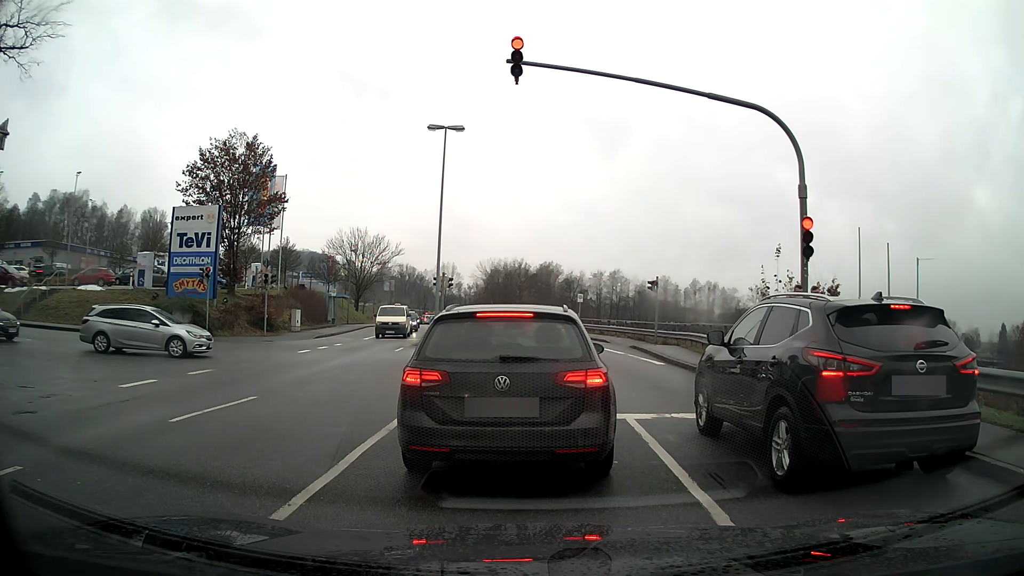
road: tertiary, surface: asphalt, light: Day
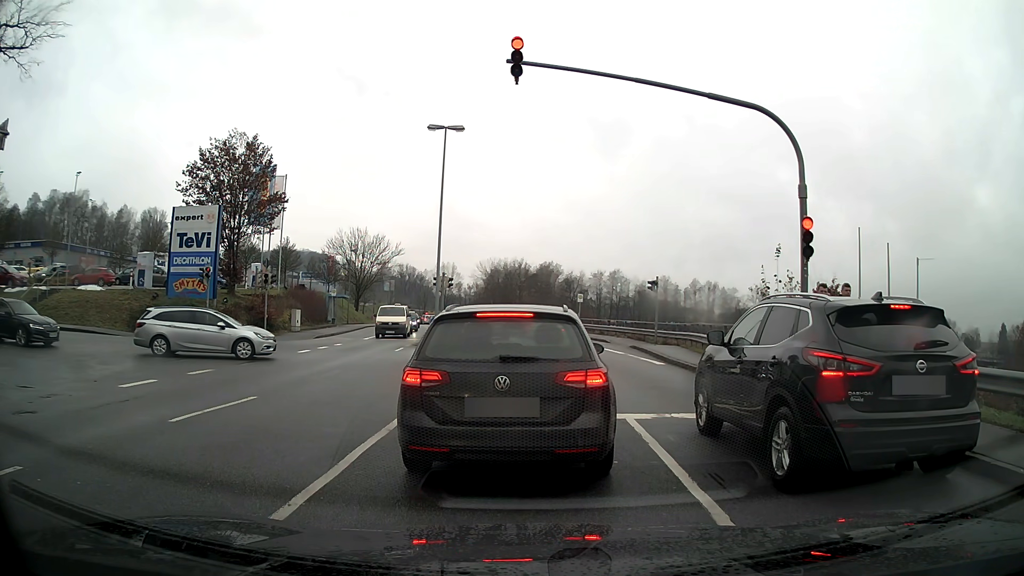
(0.0, 0.0) m; 0°
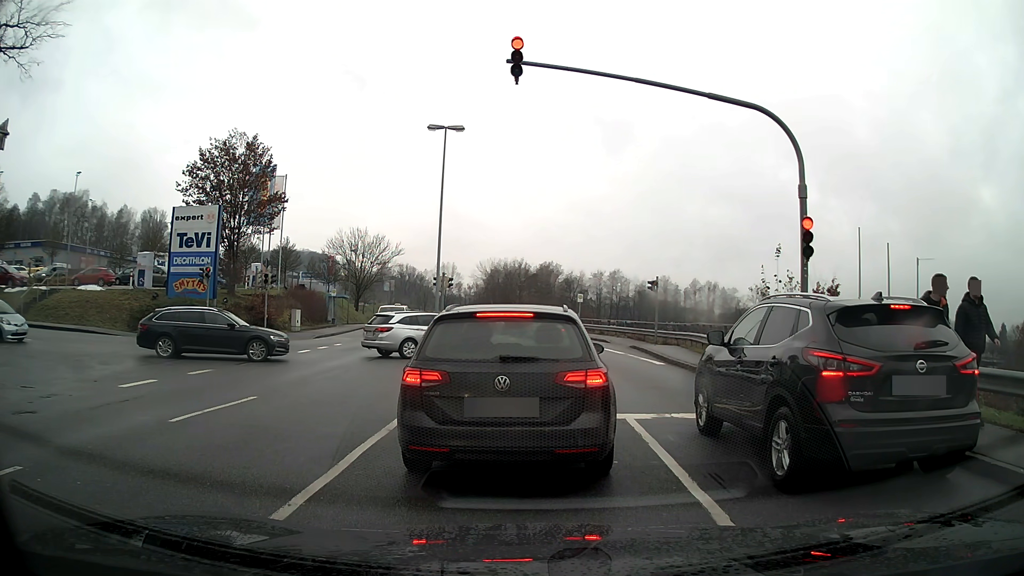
(0.0, 0.0) m; 0°
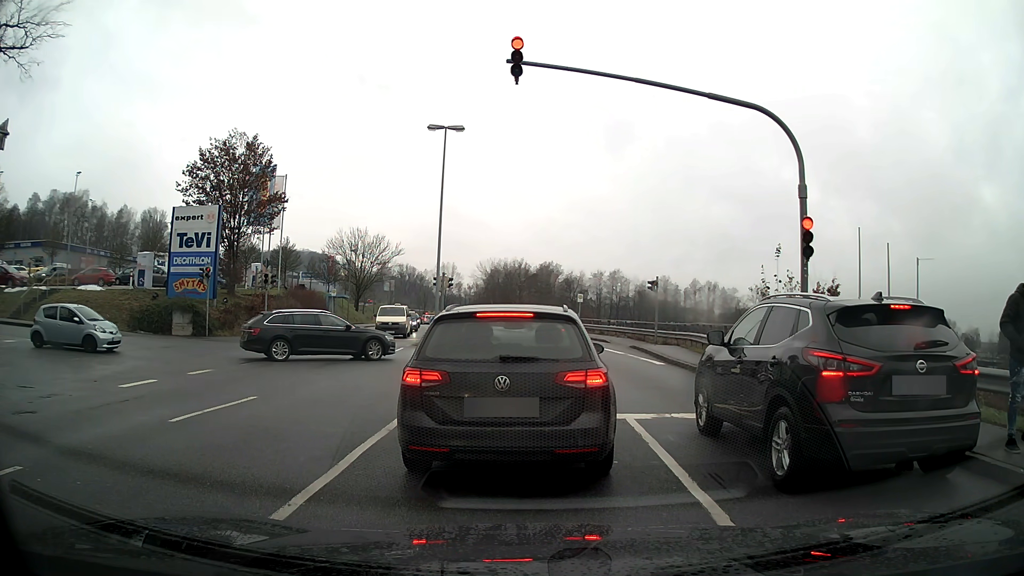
(0.0, 0.0) m; 0°
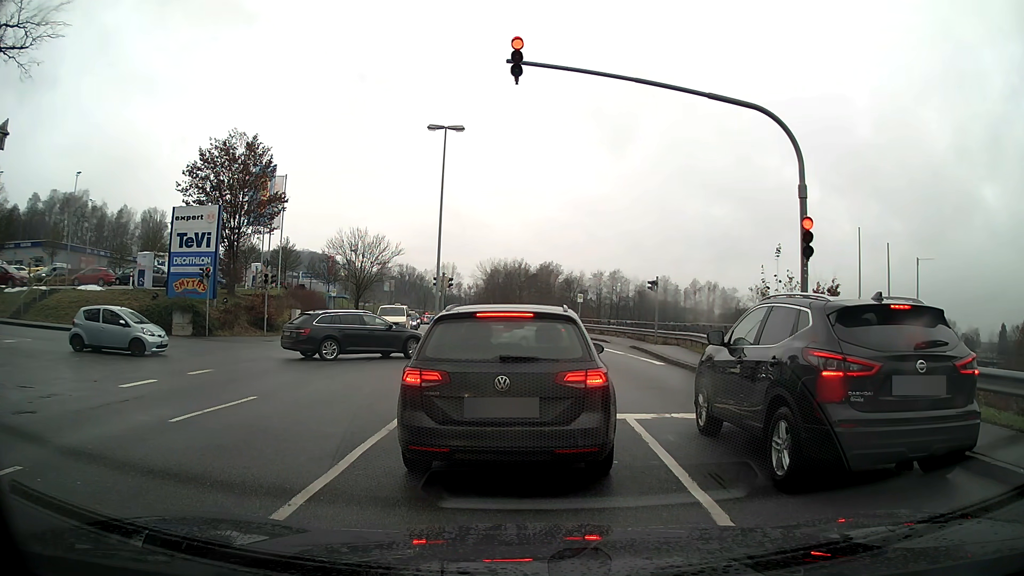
(0.0, 0.0) m; 0°
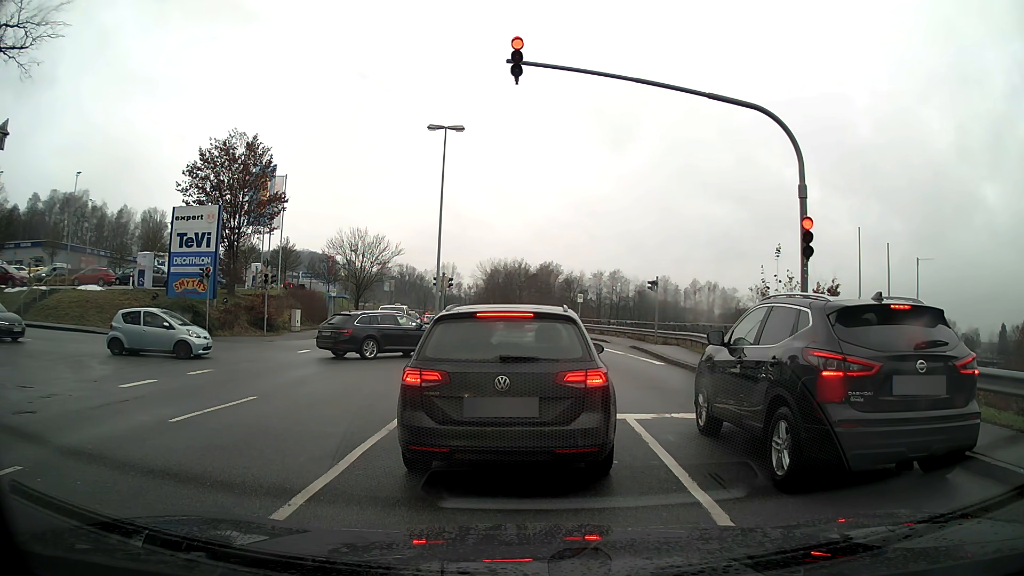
(0.0, 0.0) m; 0°
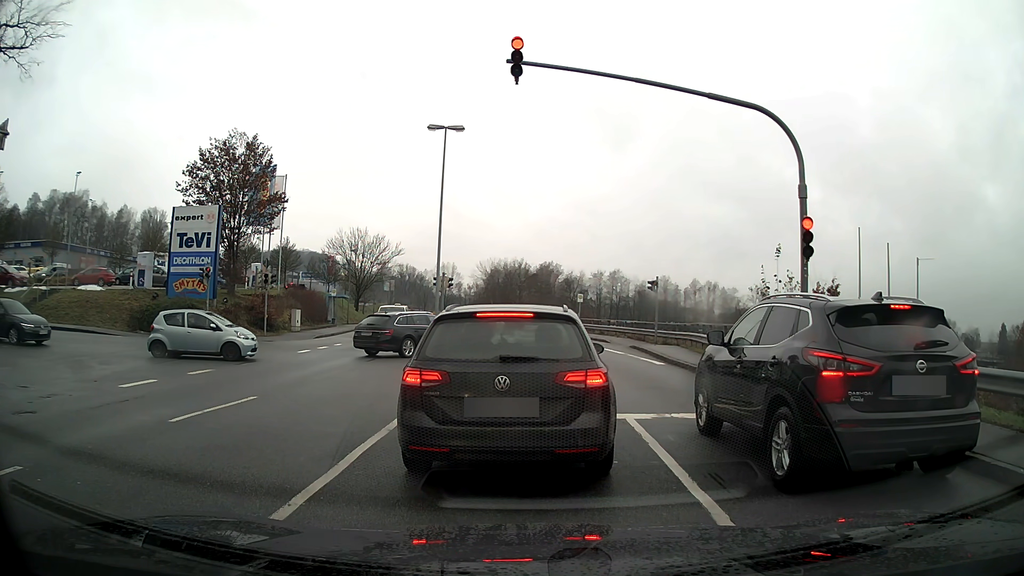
(0.0, 0.0) m; 0°
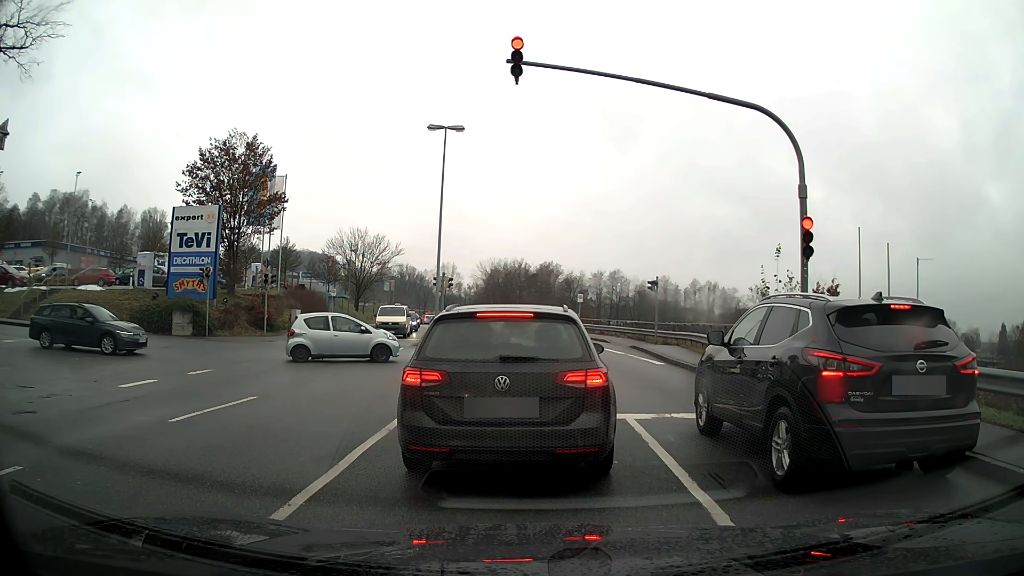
(0.0, 0.0) m; 0°
